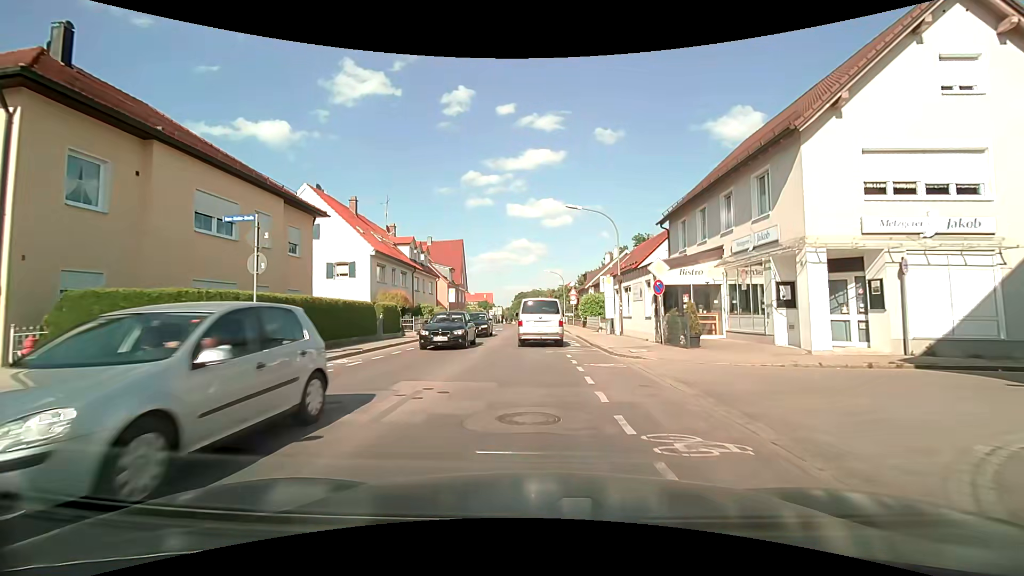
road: secondary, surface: asphalt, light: Day
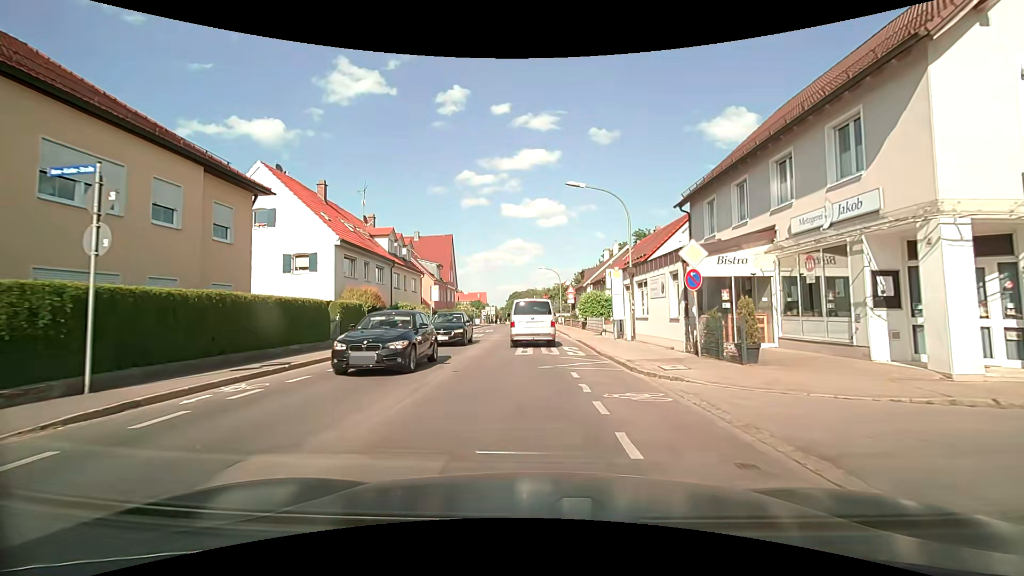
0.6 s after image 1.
(0.0, +4.8) m; +1°
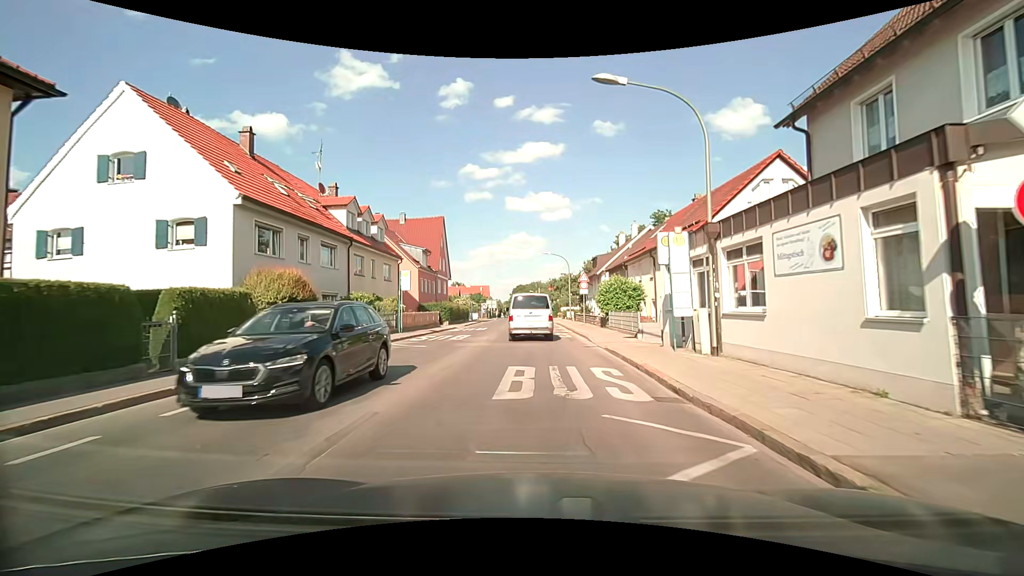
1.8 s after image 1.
(0.0, +9.6) m; -1°
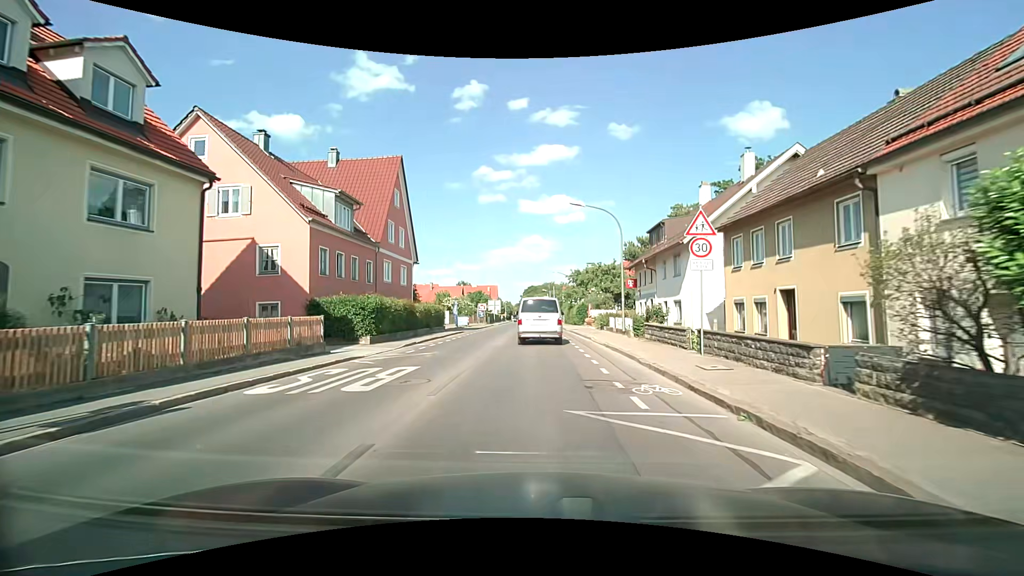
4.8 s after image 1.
(-0.1, +25.6) m; -1°
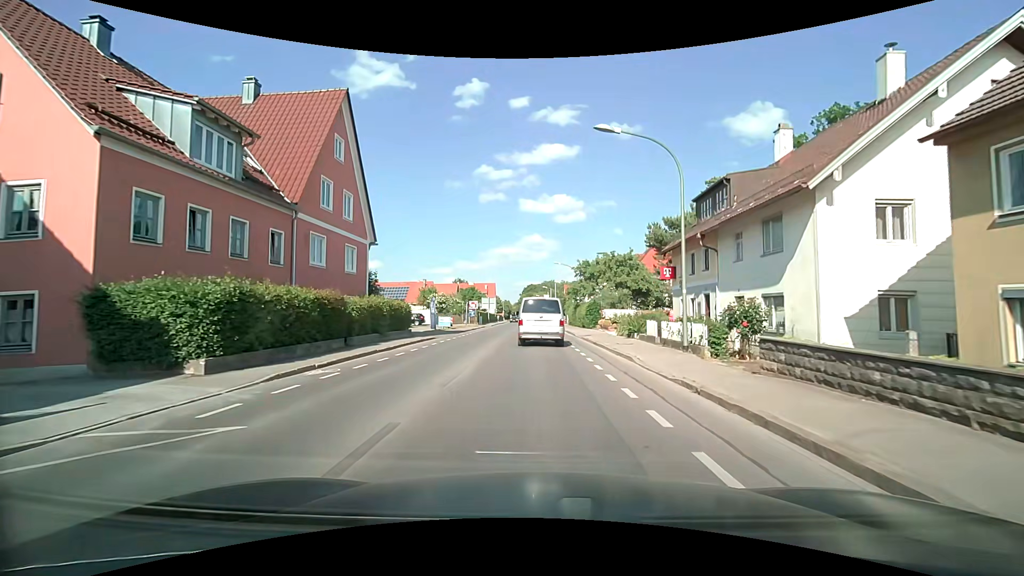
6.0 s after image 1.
(0.0, +11.2) m; 0°
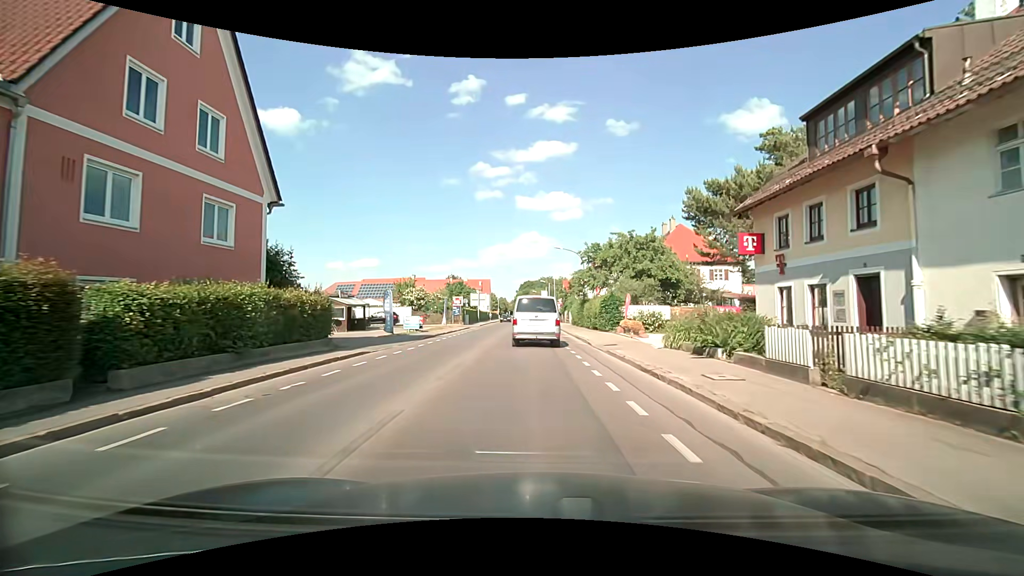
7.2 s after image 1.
(0.0, +11.4) m; 0°
(0, +10) (0, +20) (0, +30) (0, +40) (-1, +50) (-1, +60) (-1, +70) (-2, +80) (-2, +90) (-2, +100) m
